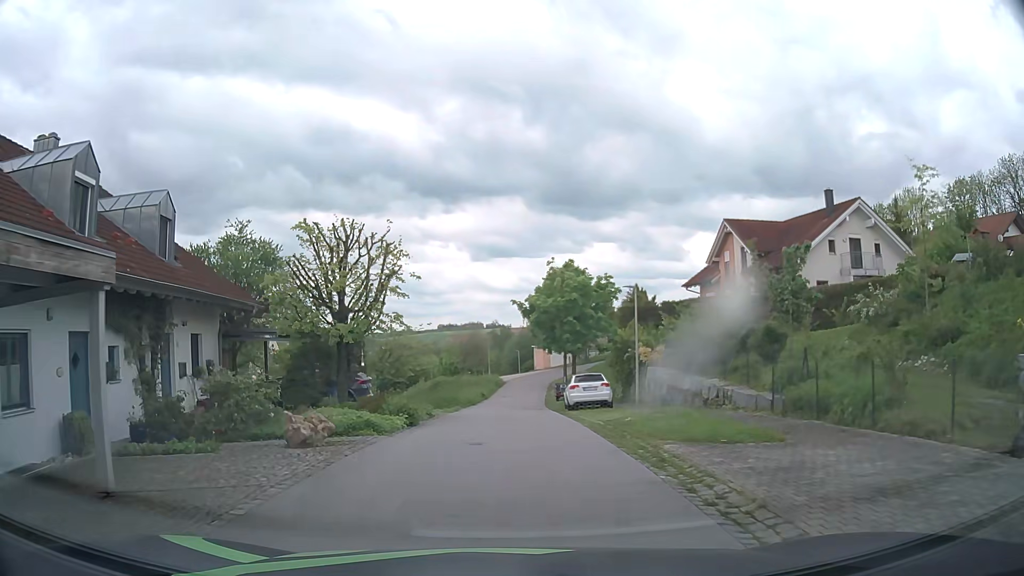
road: residential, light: Day
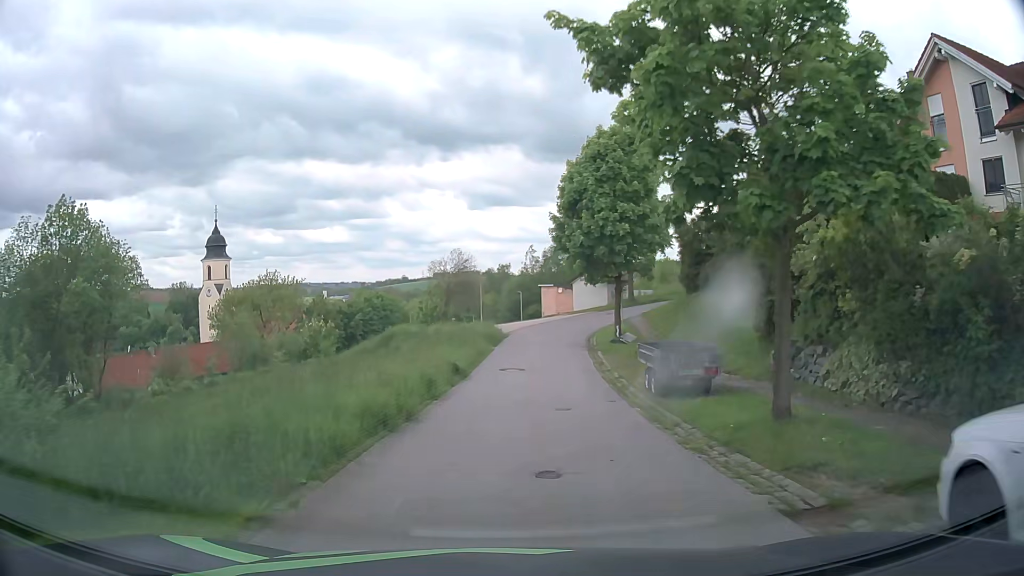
(-0.4, +25.8) m; 0°
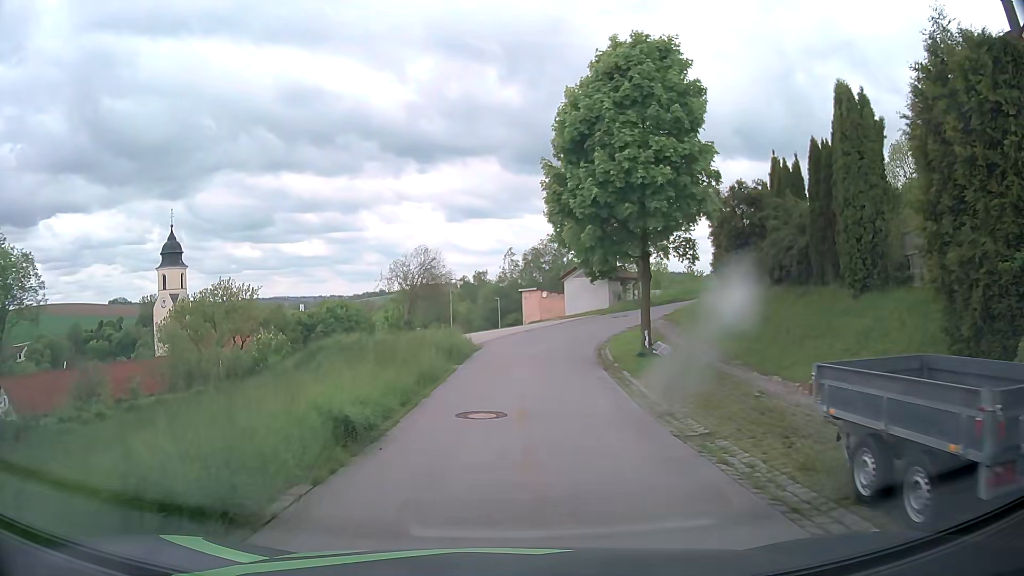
(+0.2, +10.4) m; +2°
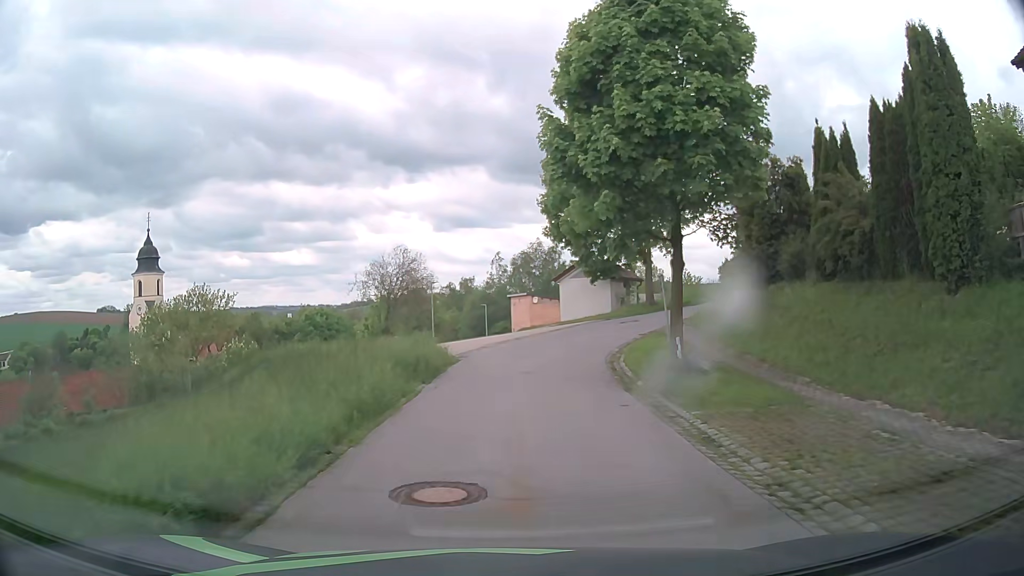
(+0.1, +5.0) m; +3°
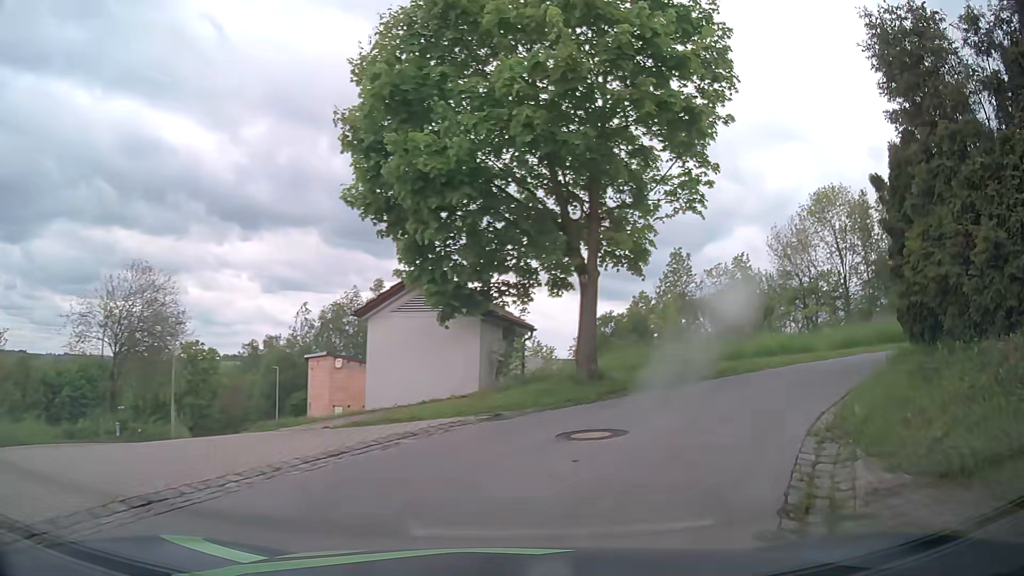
(+0.7, +18.4) m; +13°
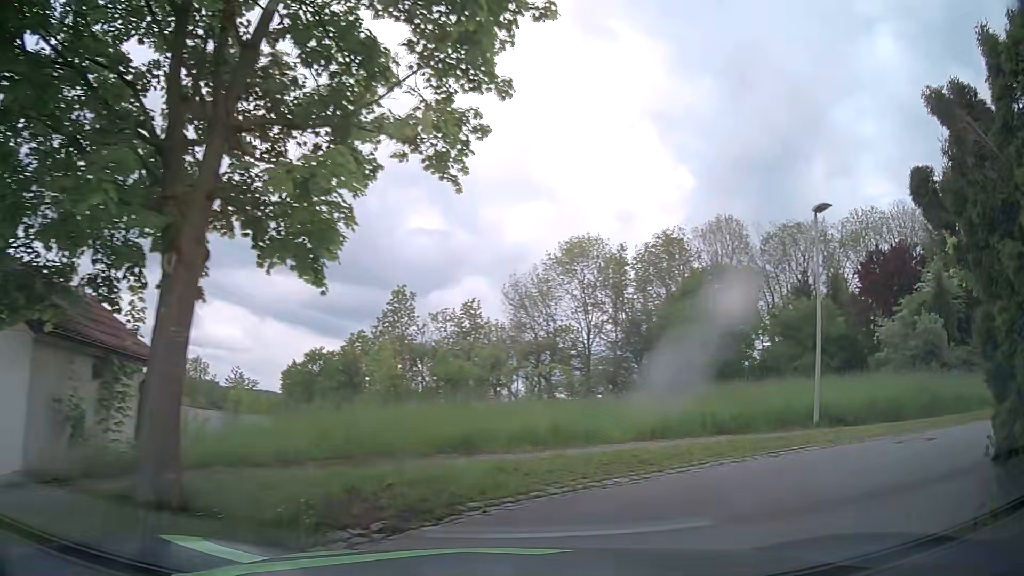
(+1.1, +7.1) m; +24°
